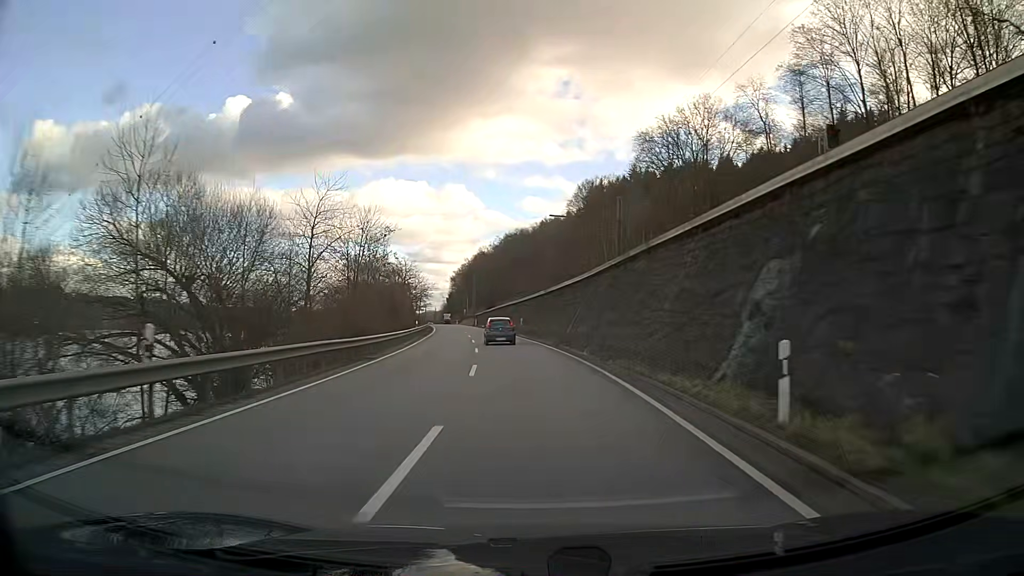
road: primary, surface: asphalt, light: Day
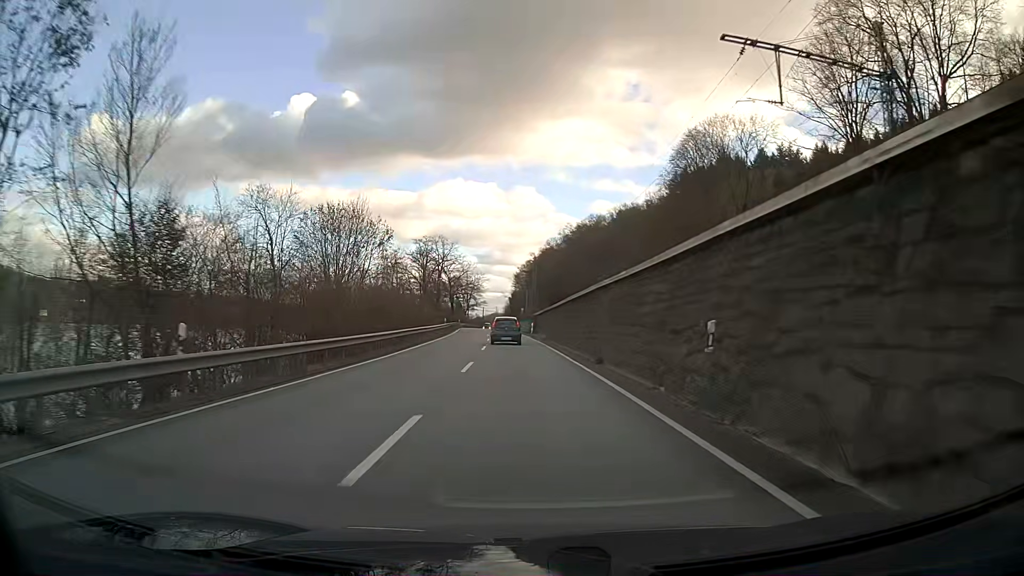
(-2.7, +46.8) m; -6°
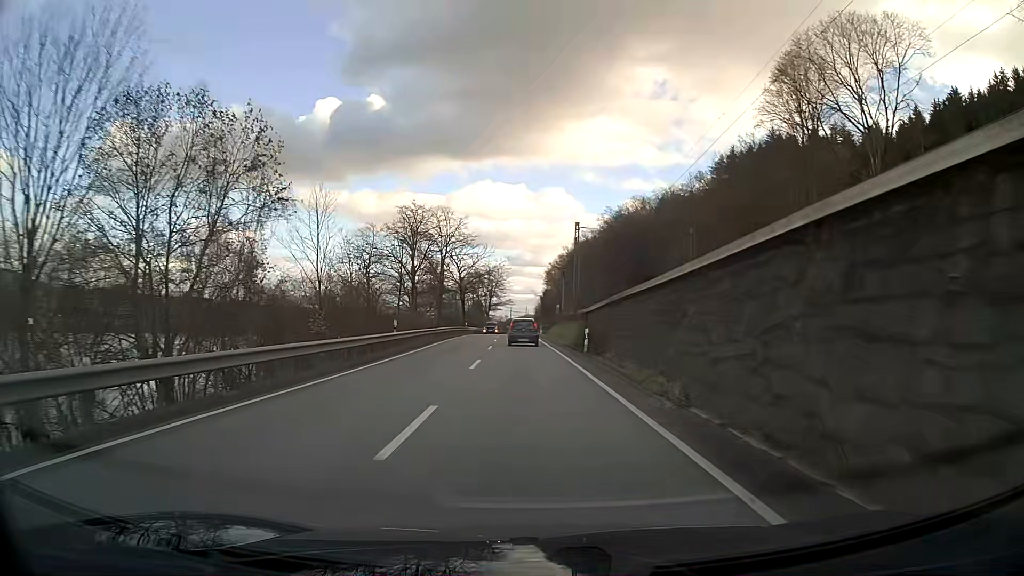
(-0.7, +34.7) m; -2°
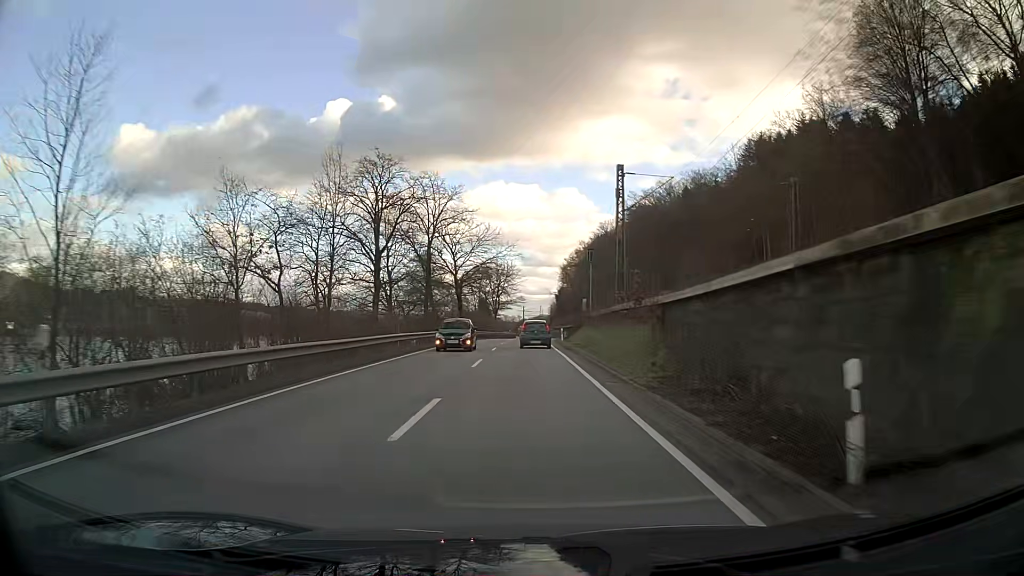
(-0.4, +22.9) m; -2°
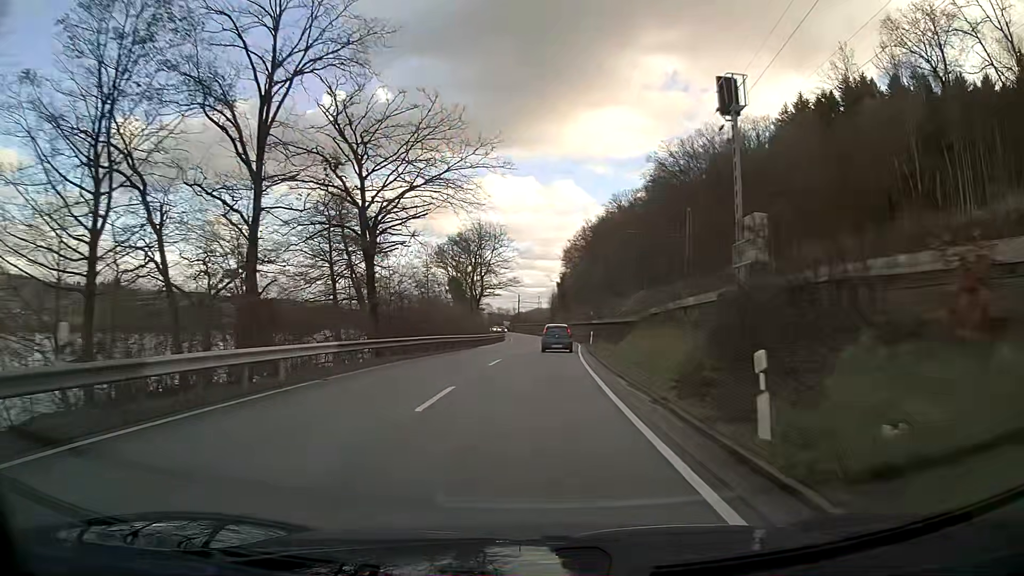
(+0.2, +45.5) m; +1°
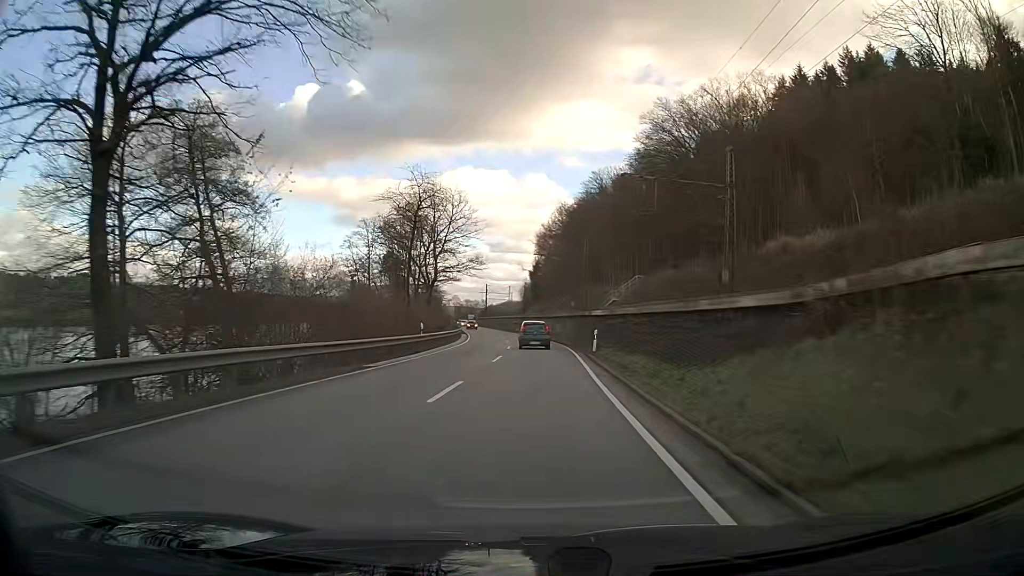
(+0.4, +22.8) m; +2°
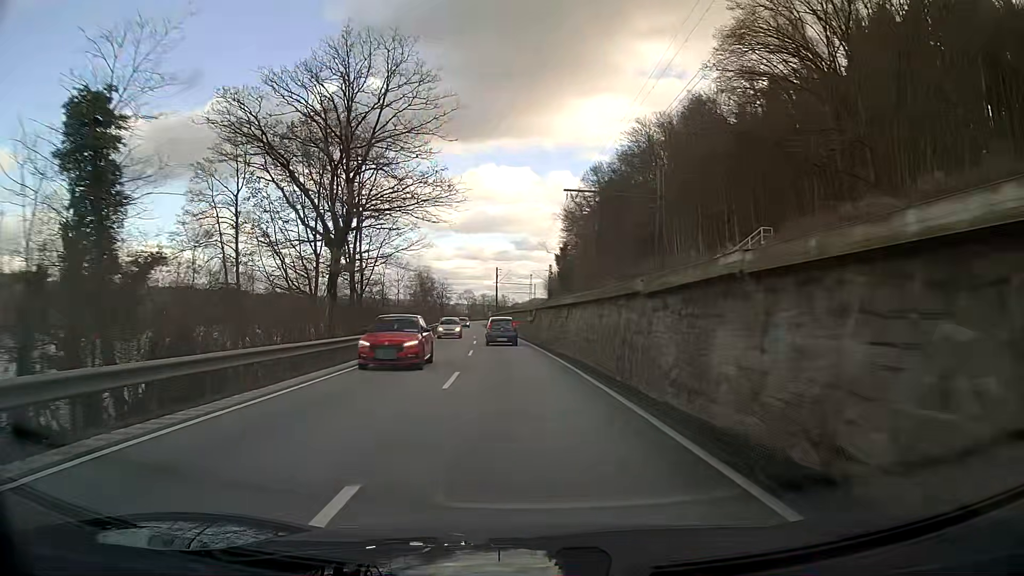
(-0.6, +45.9) m; -3°
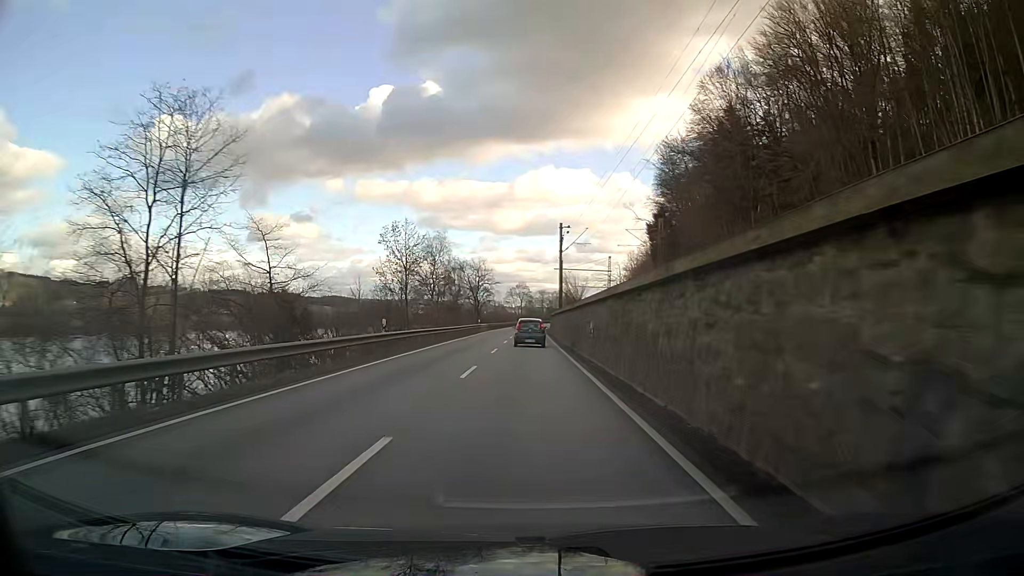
(-2.8, +57.7) m; -5°
